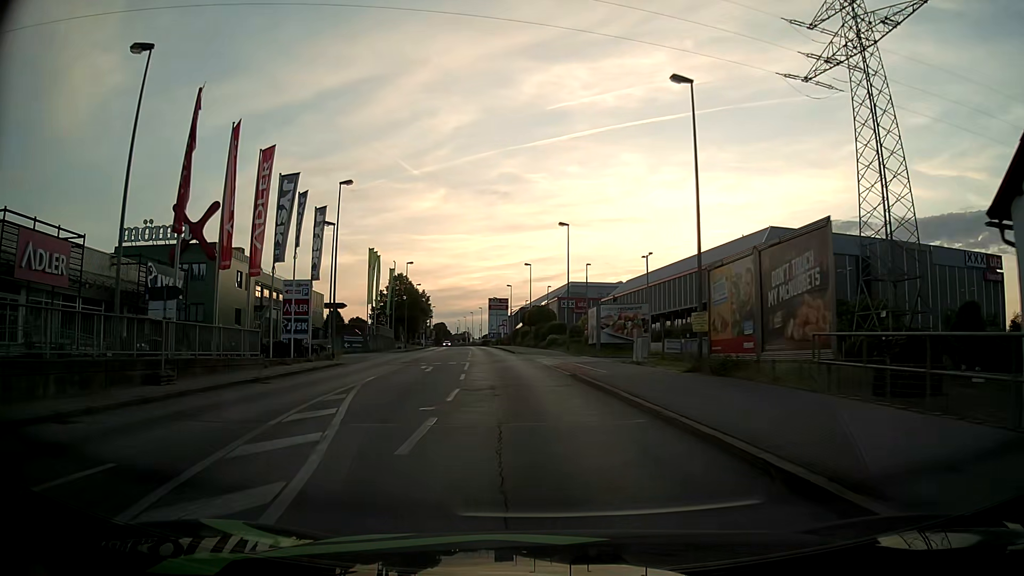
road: tertiary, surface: asphalt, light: Day
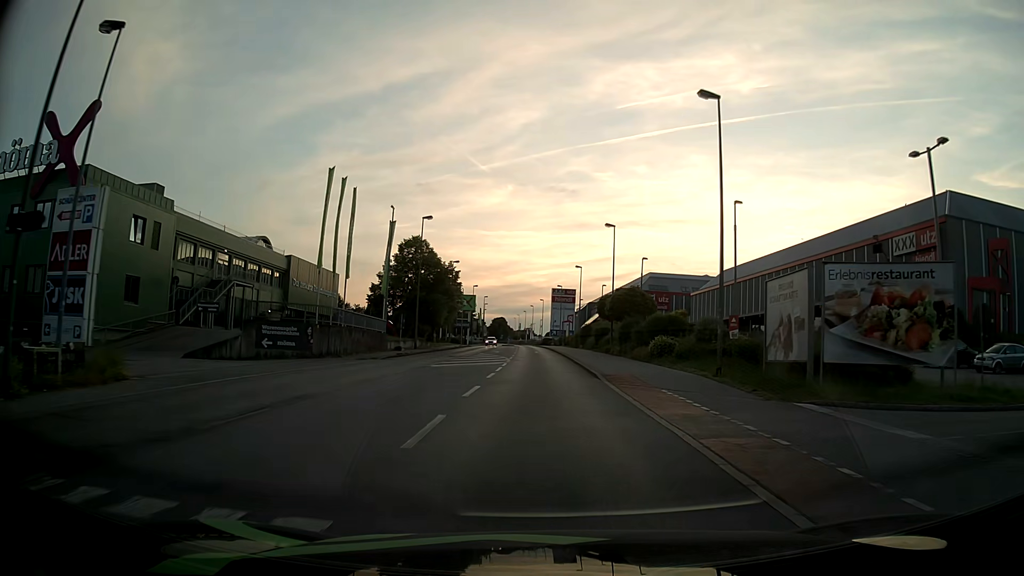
(-1.8, +28.9) m; -5°
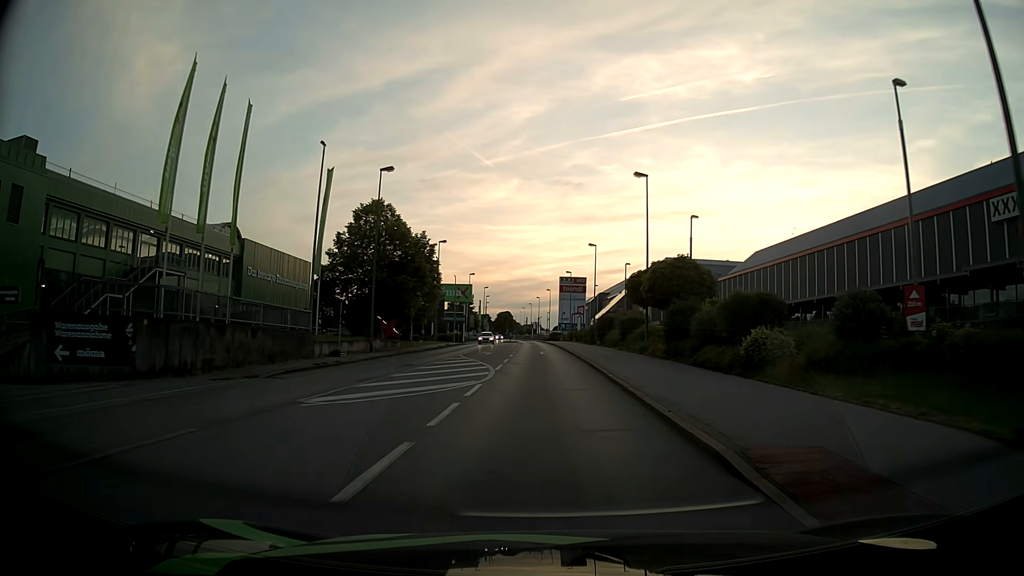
(0.0, +15.1) m; -1°
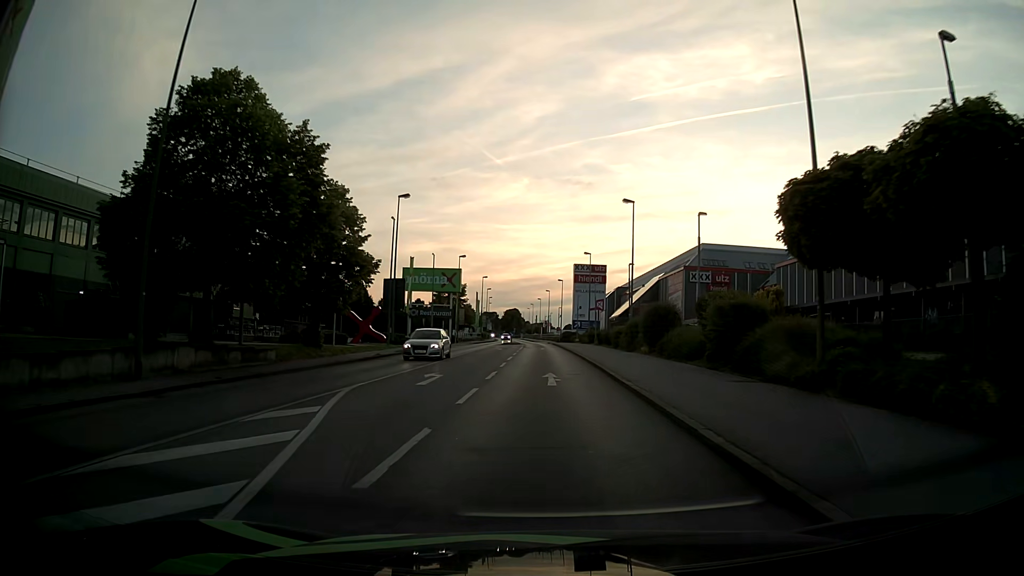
(-0.2, +22.8) m; -1°
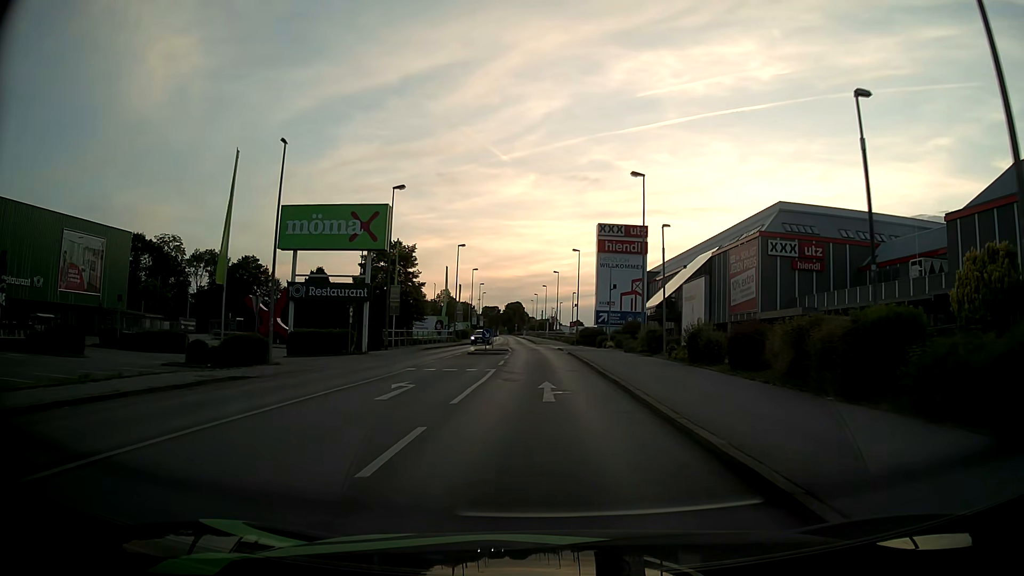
(-0.2, +37.4) m; 0°
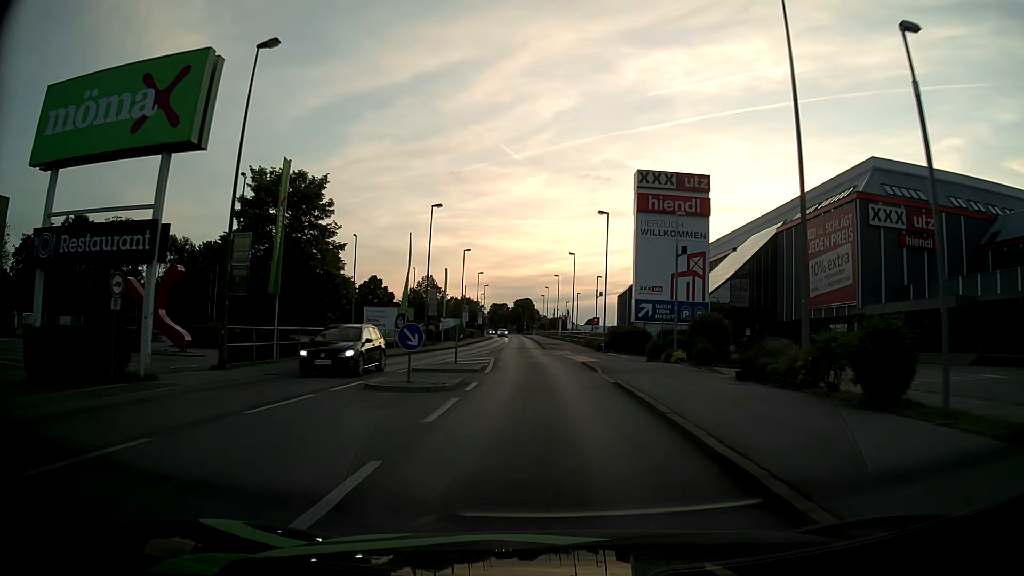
(-0.2, +22.7) m; -1°
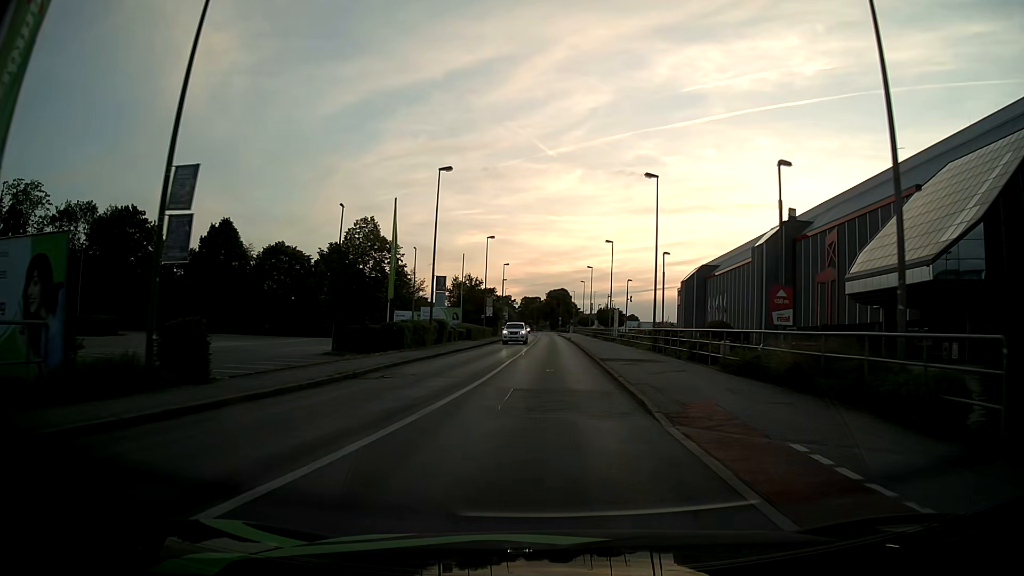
(-1.0, +38.0) m; -3°
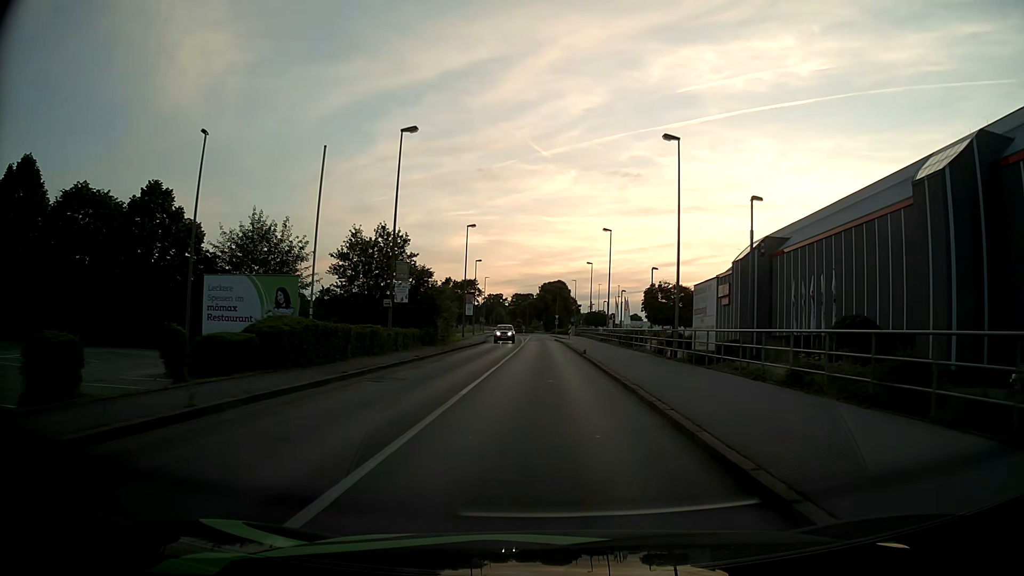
(+0.5, +38.2) m; +1°
(0, +10) (0, +20) (0, +30) (0, +40) (-1, +50) (-1, +60) (-1, +70) (-1, +80) (-1, +90) (-2, +100) m
